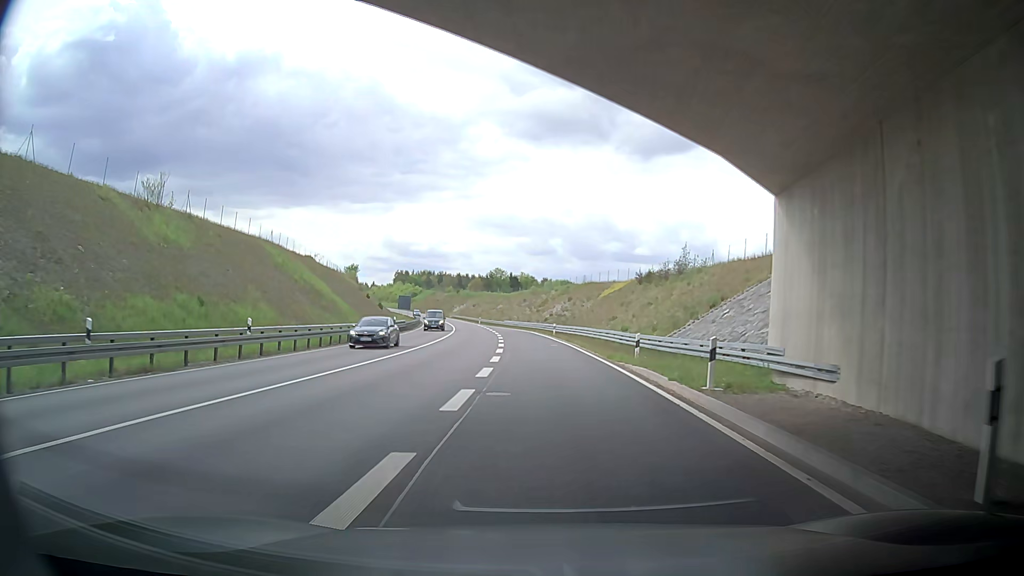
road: trunk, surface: asphalt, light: Day
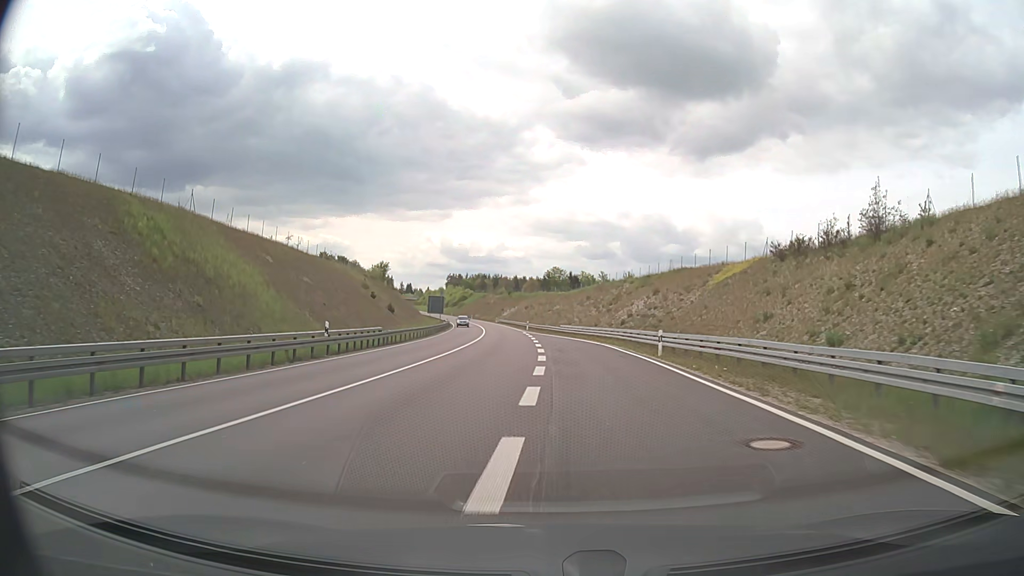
(-0.1, +29.7) m; -2°
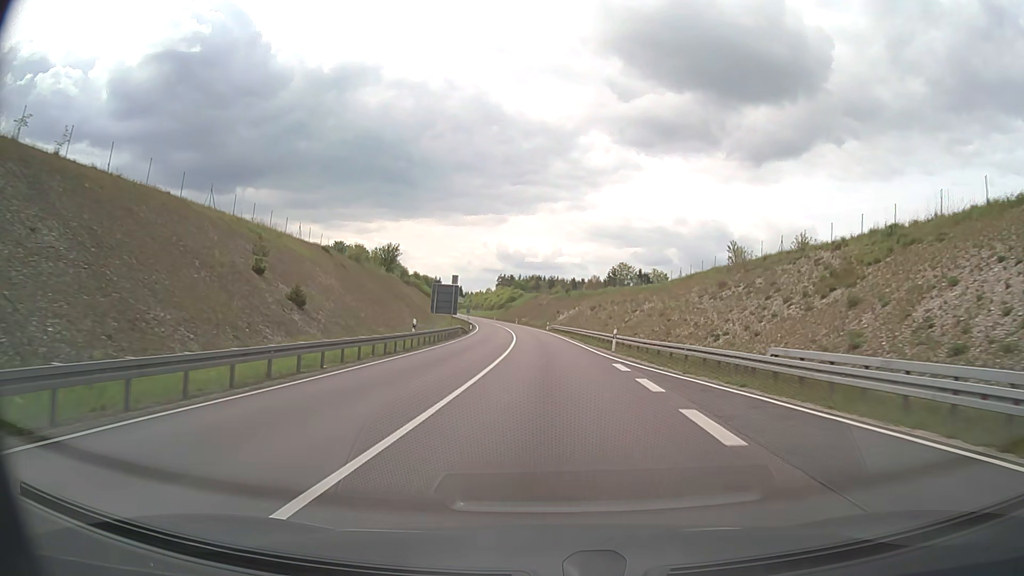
(-2.8, +46.0) m; -5°
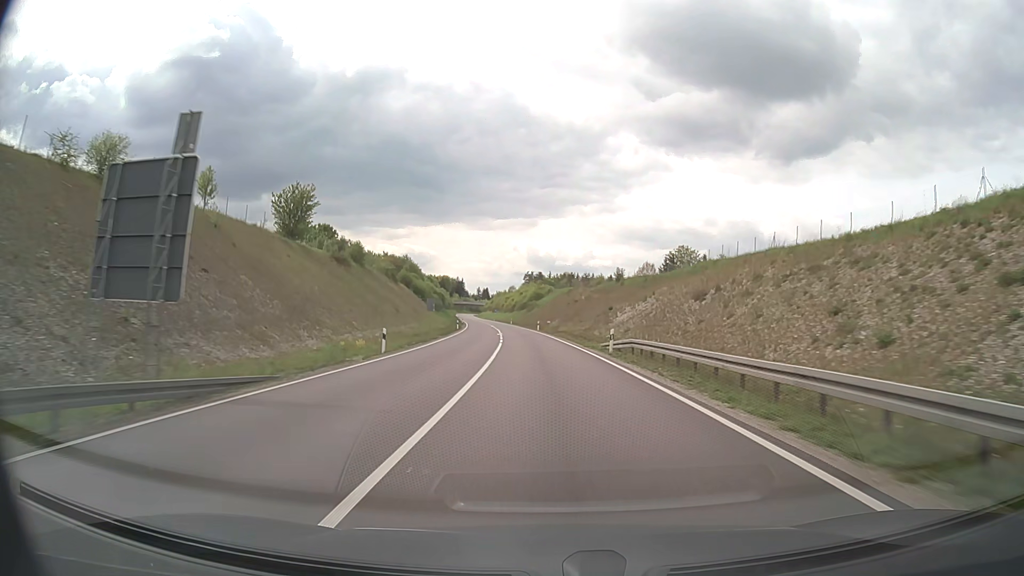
(-1.0, +55.7) m; -3°
